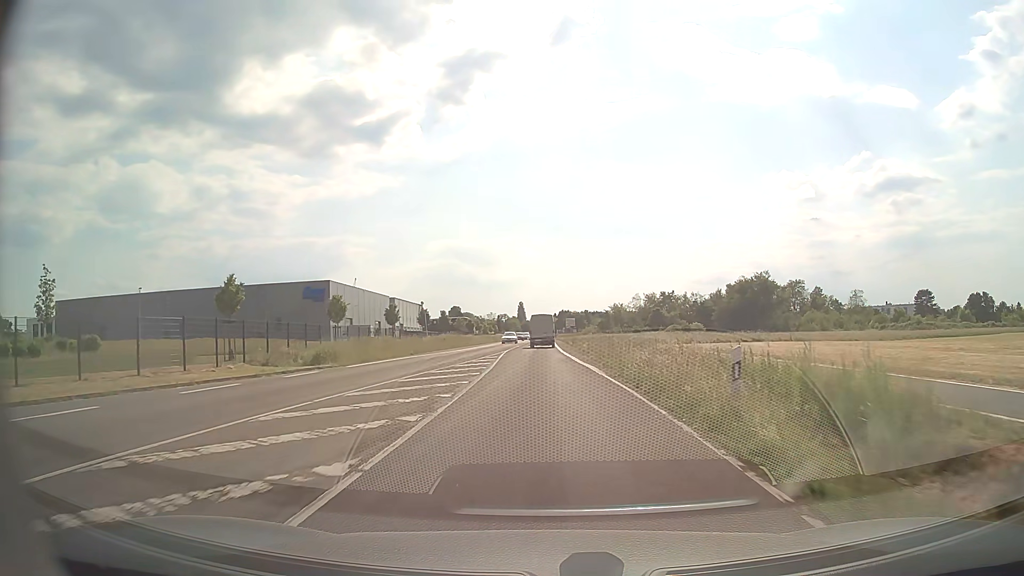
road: secondary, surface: asphalt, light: Day
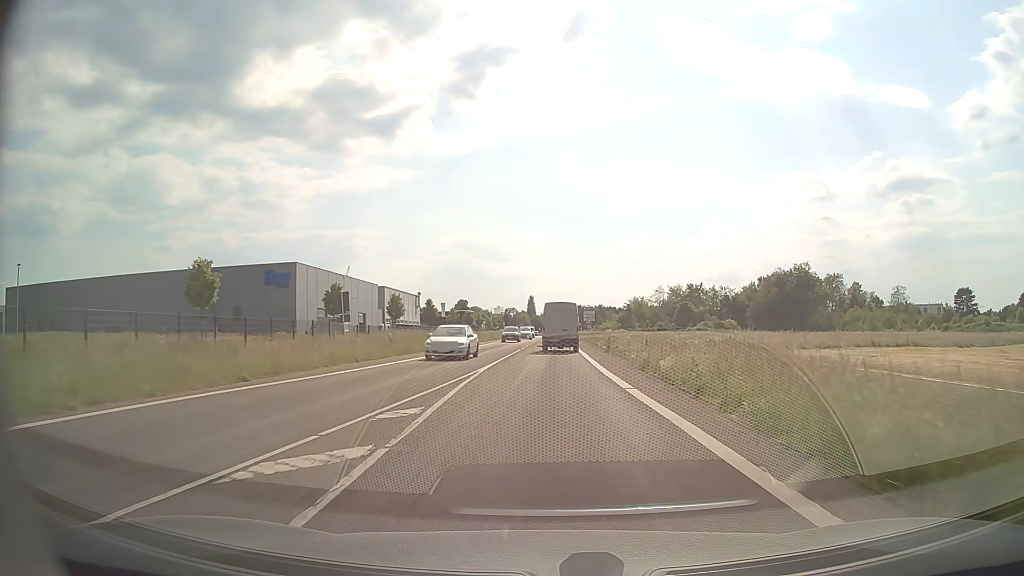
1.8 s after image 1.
(-0.5, +24.3) m; -1°
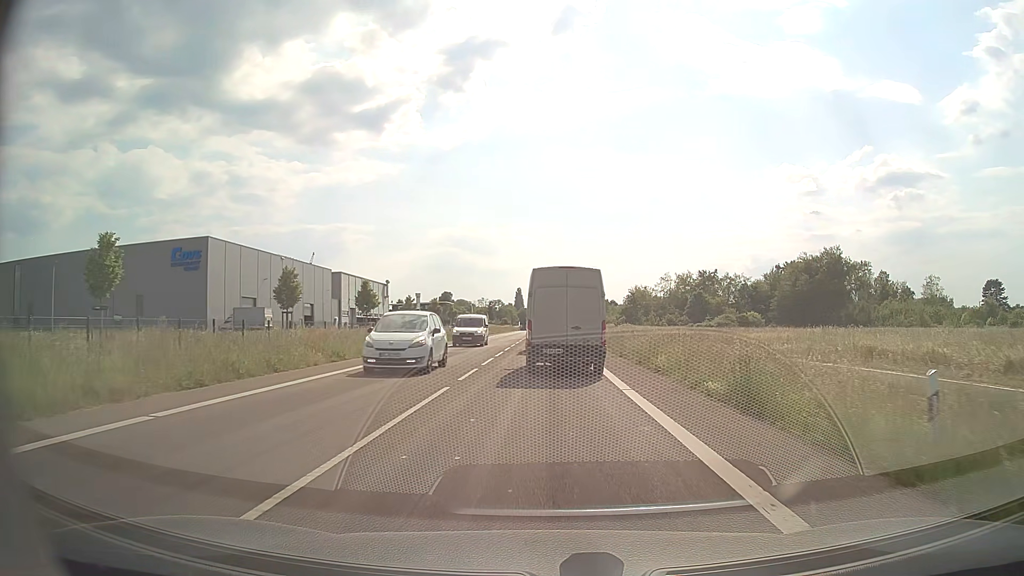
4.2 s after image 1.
(+0.2, +27.1) m; +1°
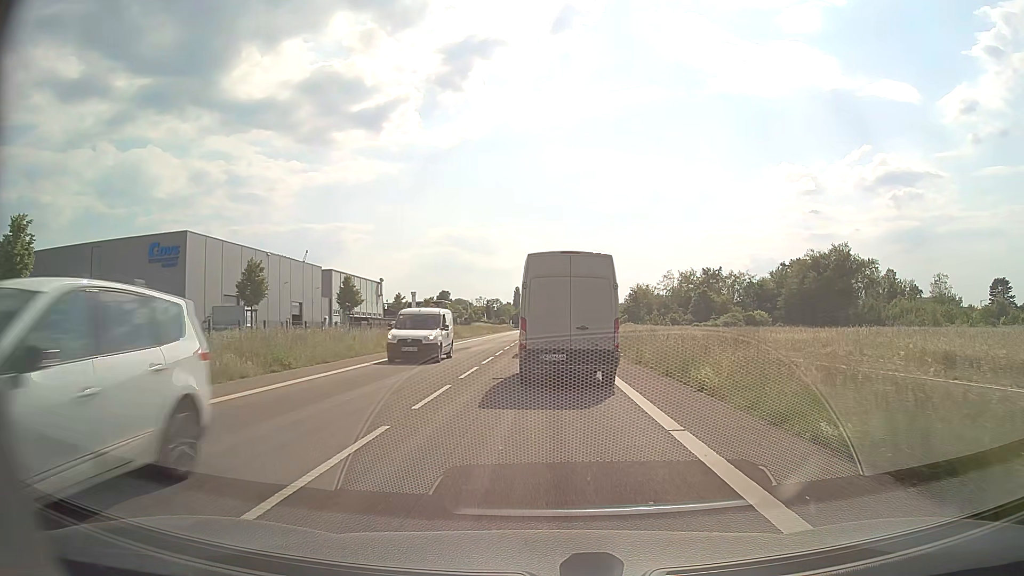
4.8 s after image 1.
(0.0, +5.2) m; 0°
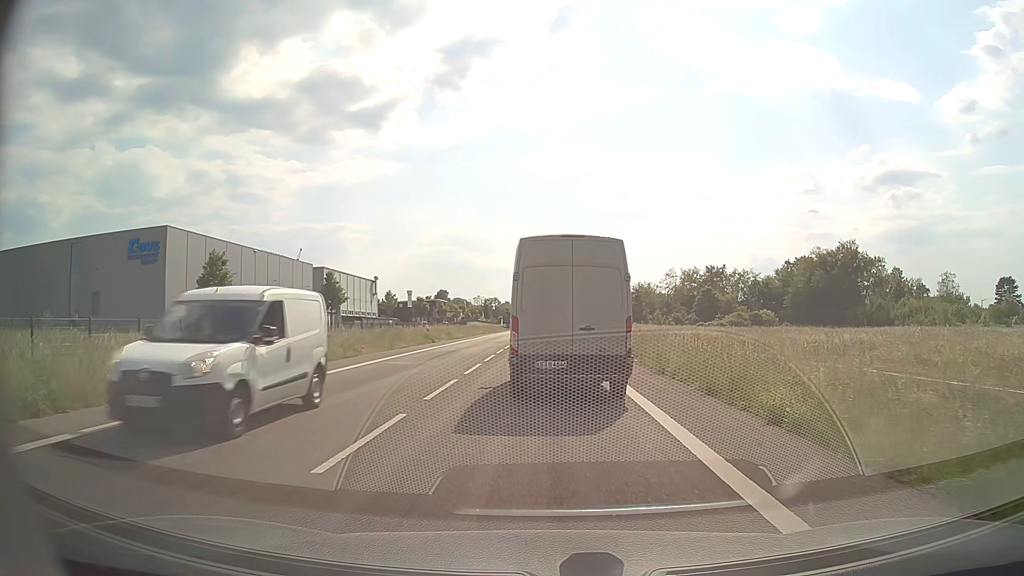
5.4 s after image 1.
(0.0, +4.3) m; 0°
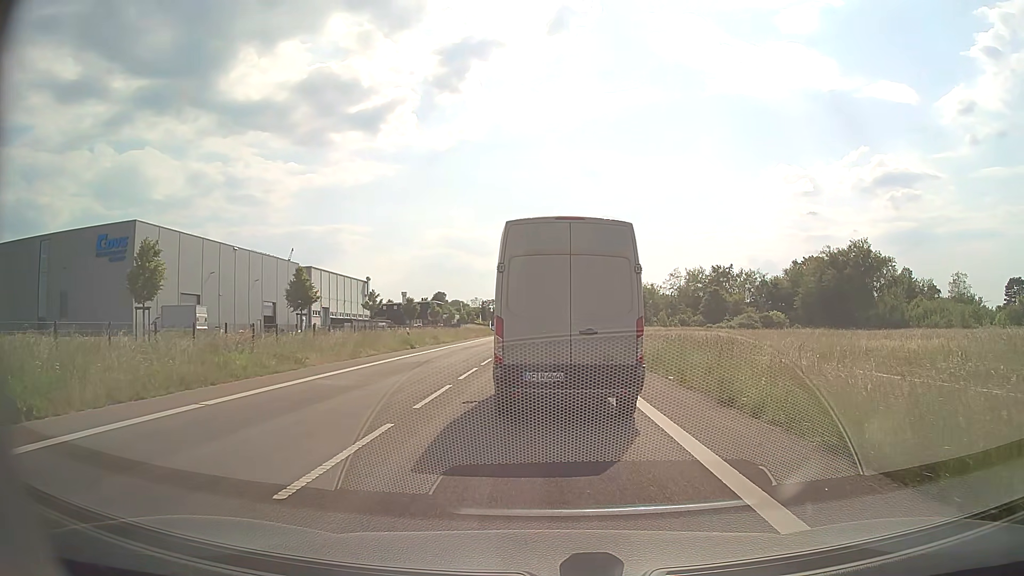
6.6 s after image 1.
(0.0, +6.2) m; 0°
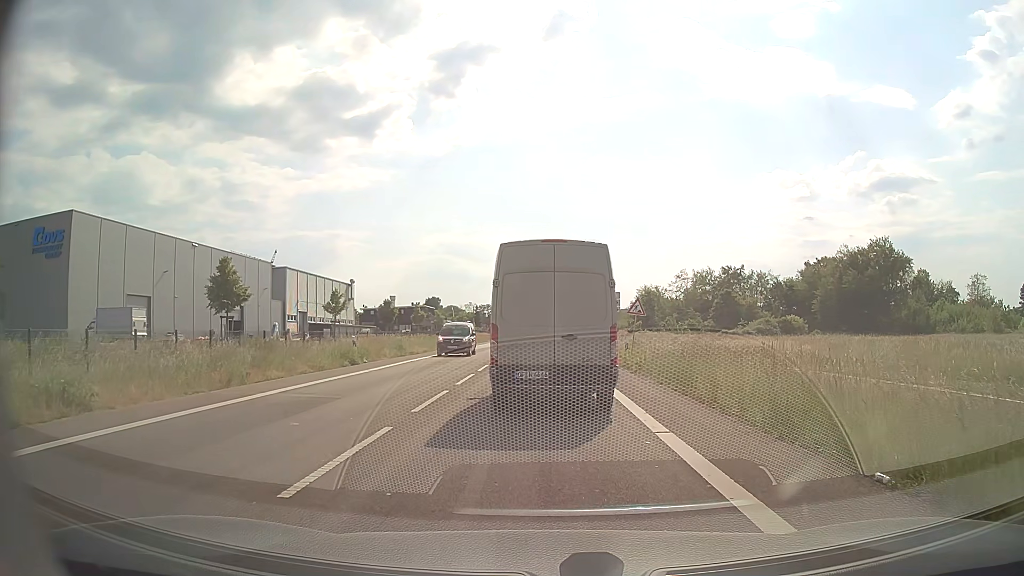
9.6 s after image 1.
(0.0, +11.0) m; 0°
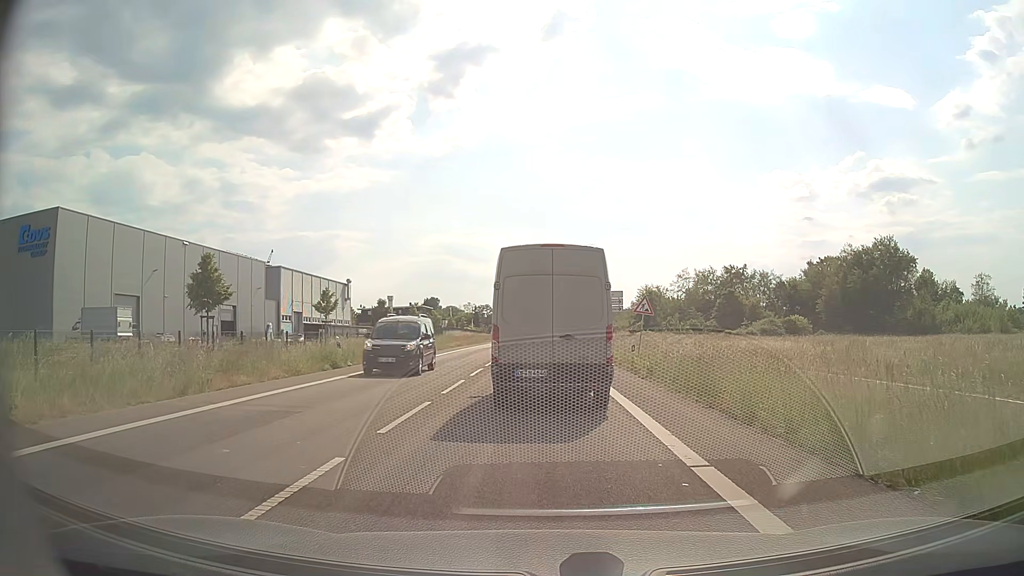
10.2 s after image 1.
(0.0, +2.3) m; 0°
